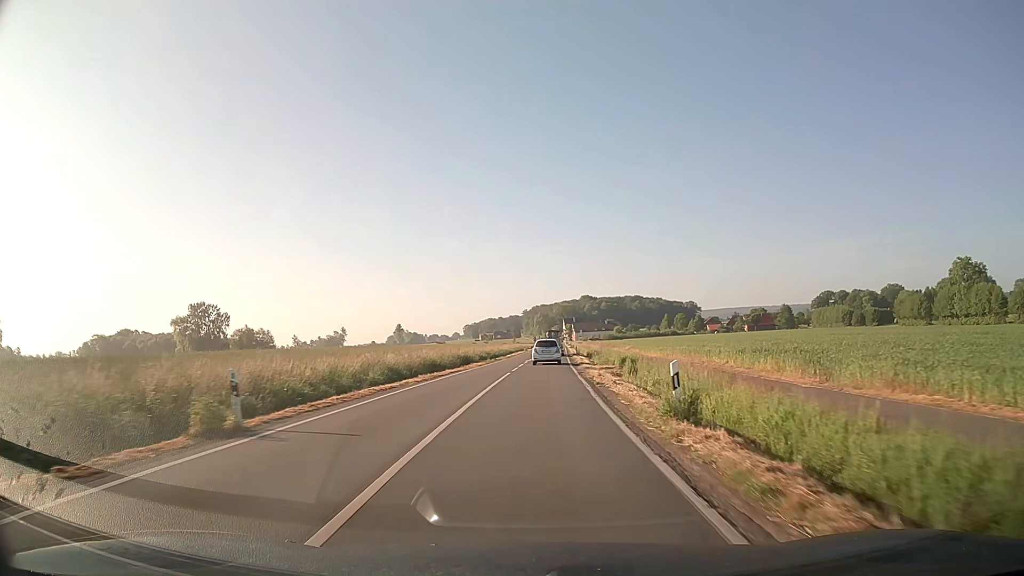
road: secondary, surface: asphalt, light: Day
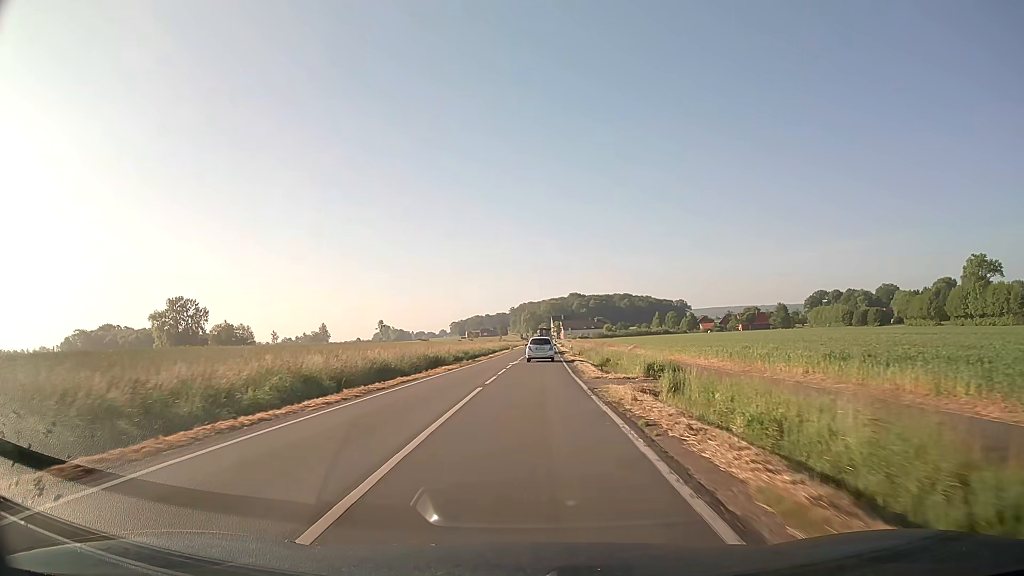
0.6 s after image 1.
(+0.2, +10.9) m; +1°
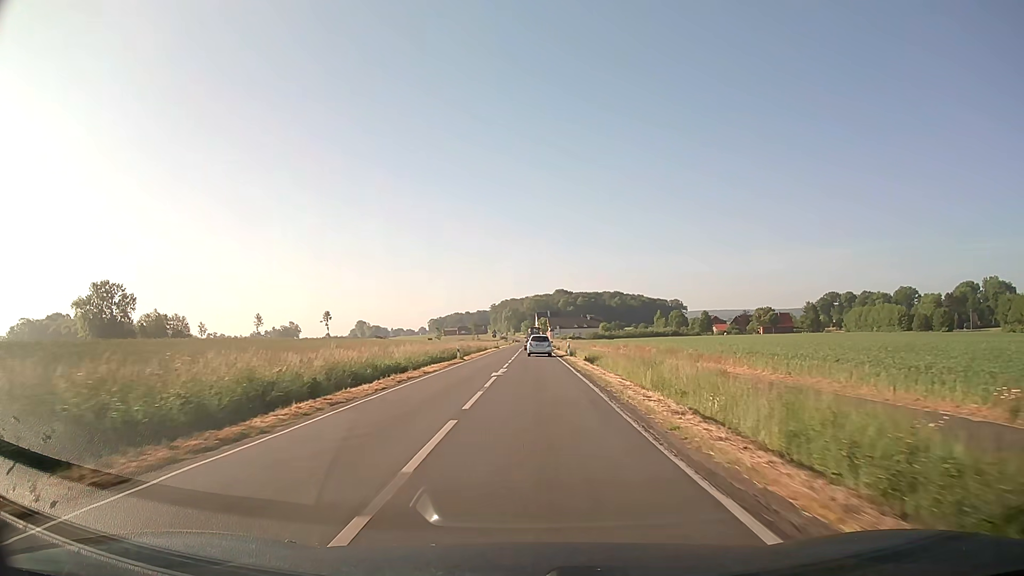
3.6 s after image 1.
(+0.8, +54.7) m; +2°
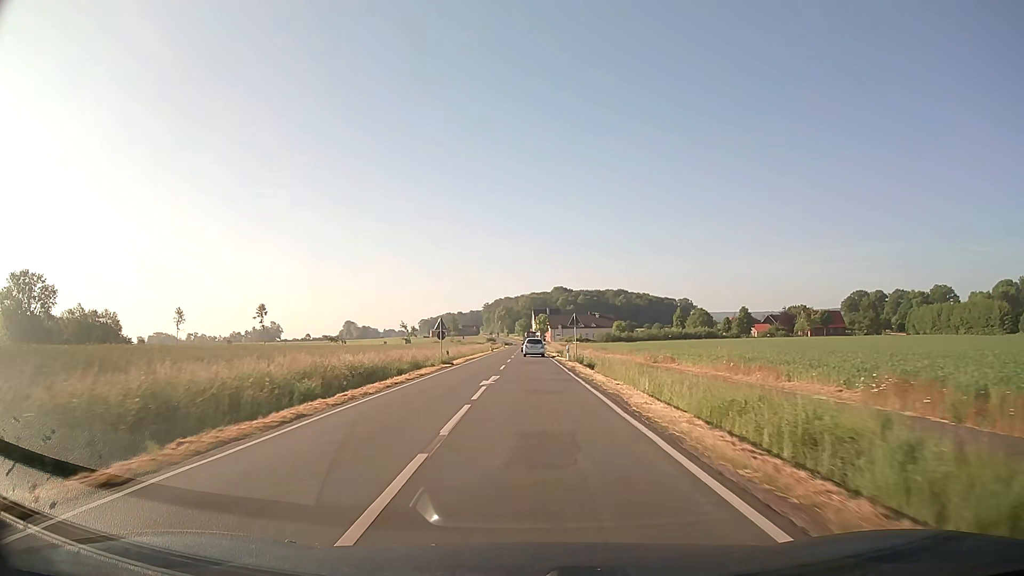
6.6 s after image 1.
(+0.2, +54.8) m; 0°
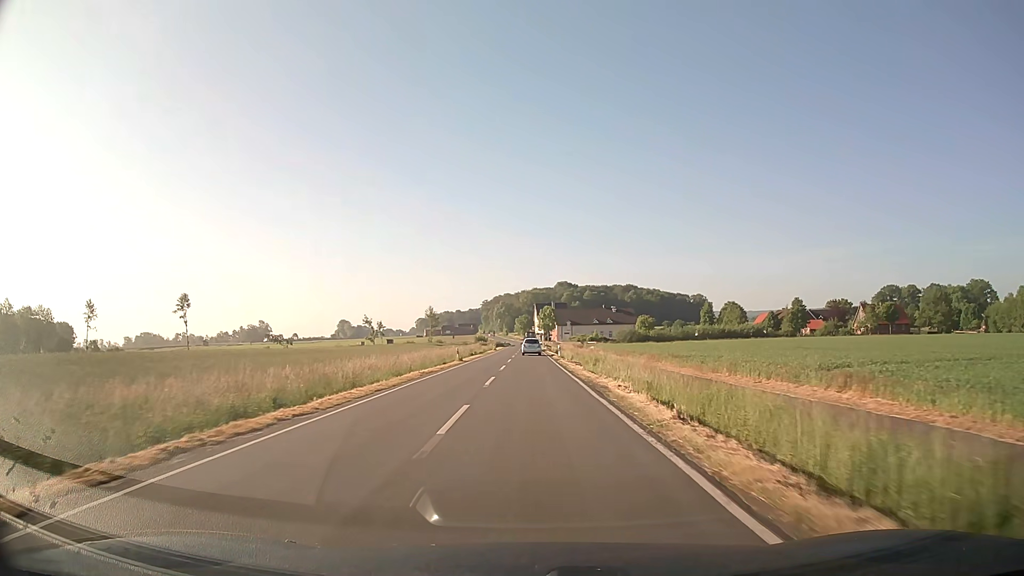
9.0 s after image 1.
(0.0, +43.7) m; 0°
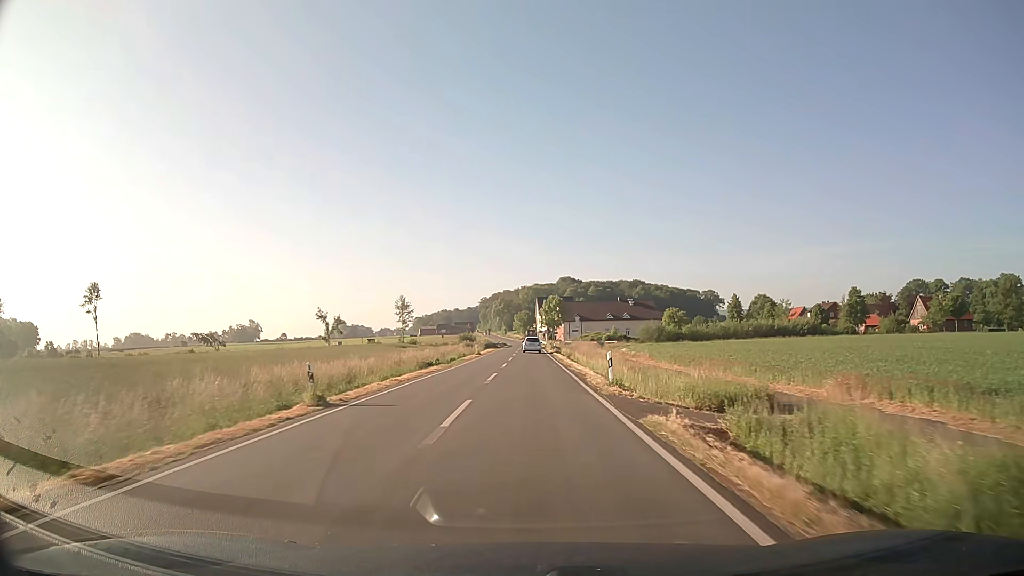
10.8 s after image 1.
(0.0, +32.9) m; 0°
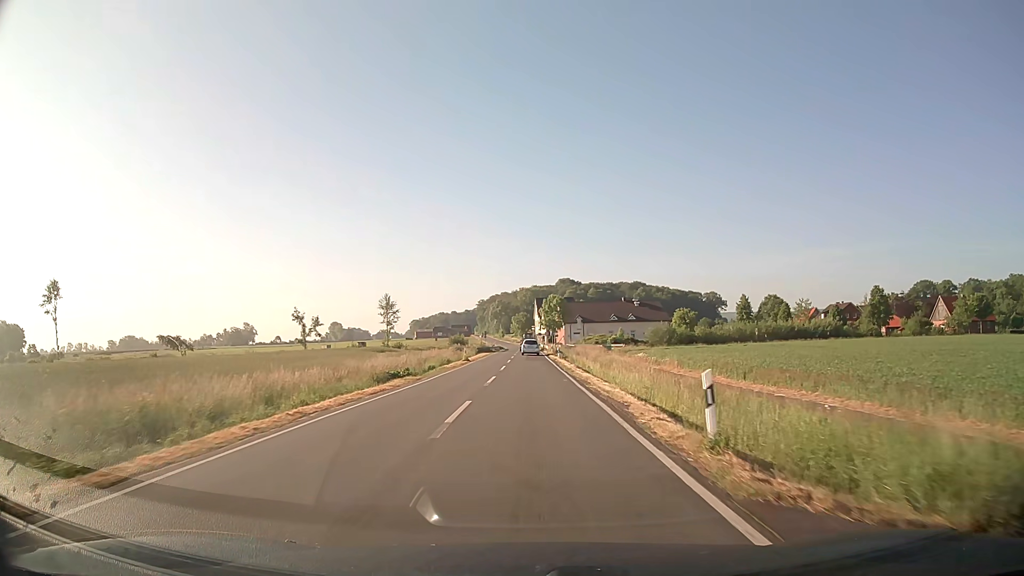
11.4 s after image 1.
(0.0, +11.0) m; 0°
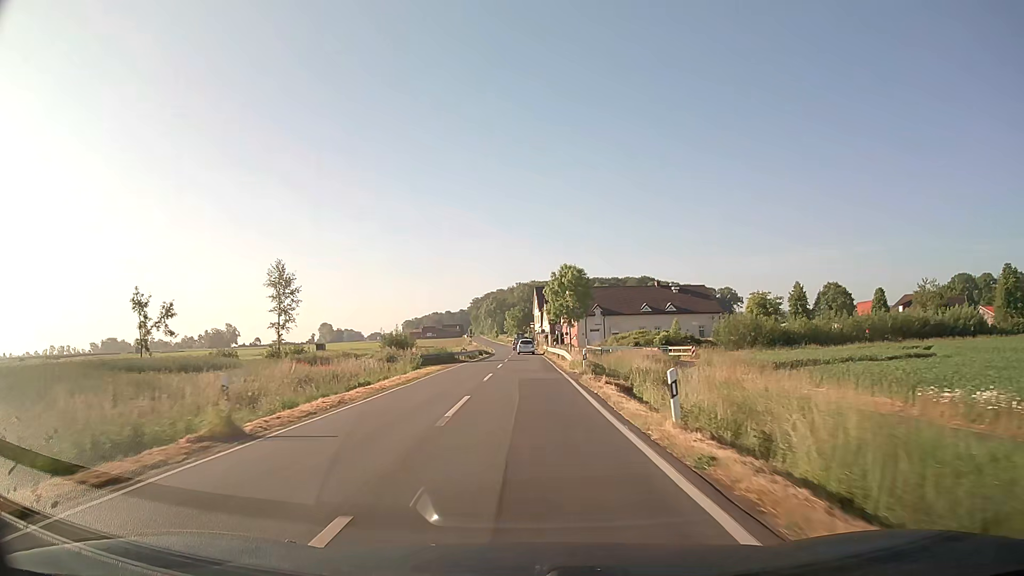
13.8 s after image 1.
(0.0, +43.8) m; 0°
(0, +10) (0, +20) (0, +30) (0, +40) (0, +50) (0, +60) (0, +70) (-1, +80) (-1, +90) (-1, +100) m
